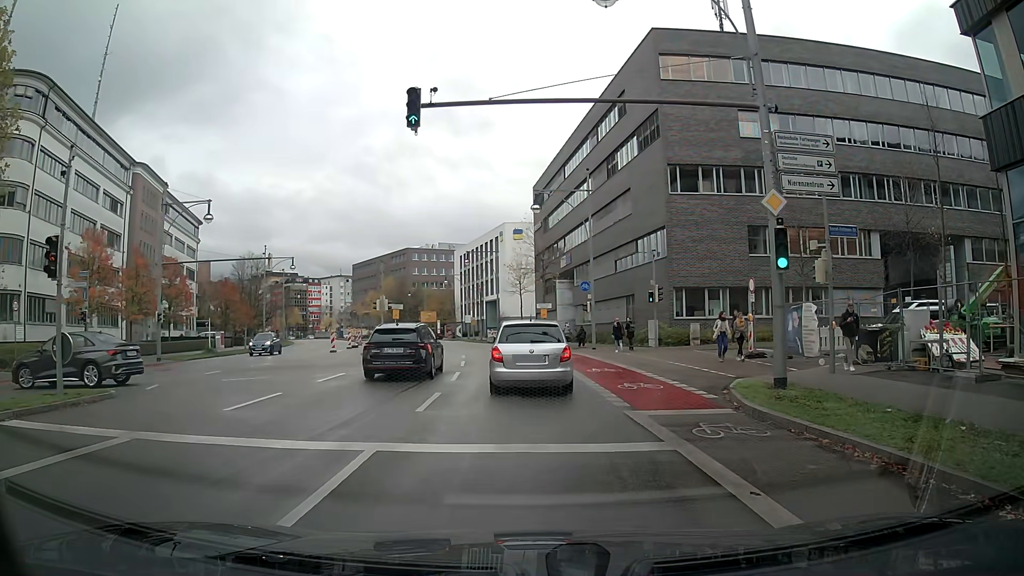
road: primary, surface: asphalt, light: Day
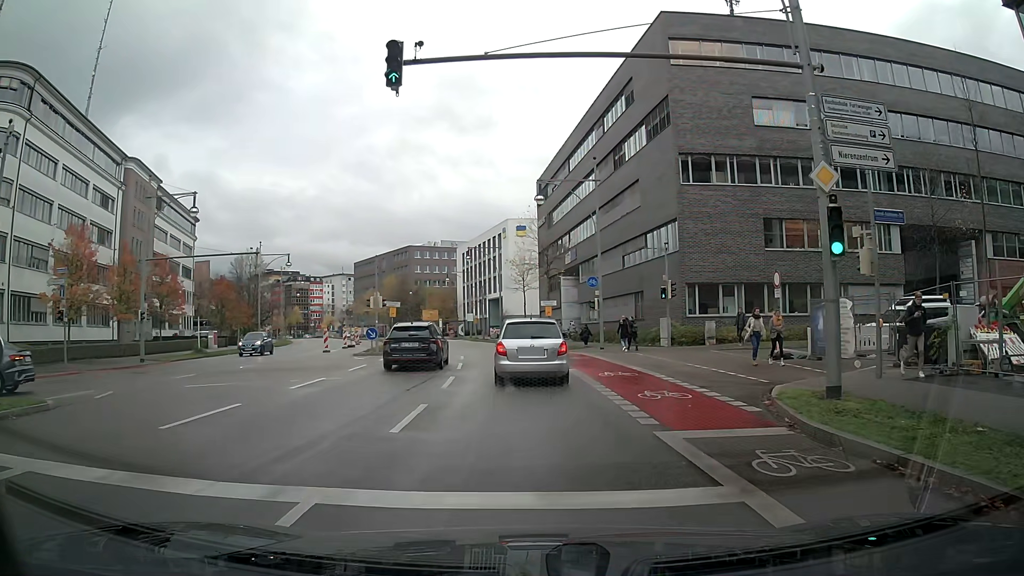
(0.0, +2.4) m; -1°
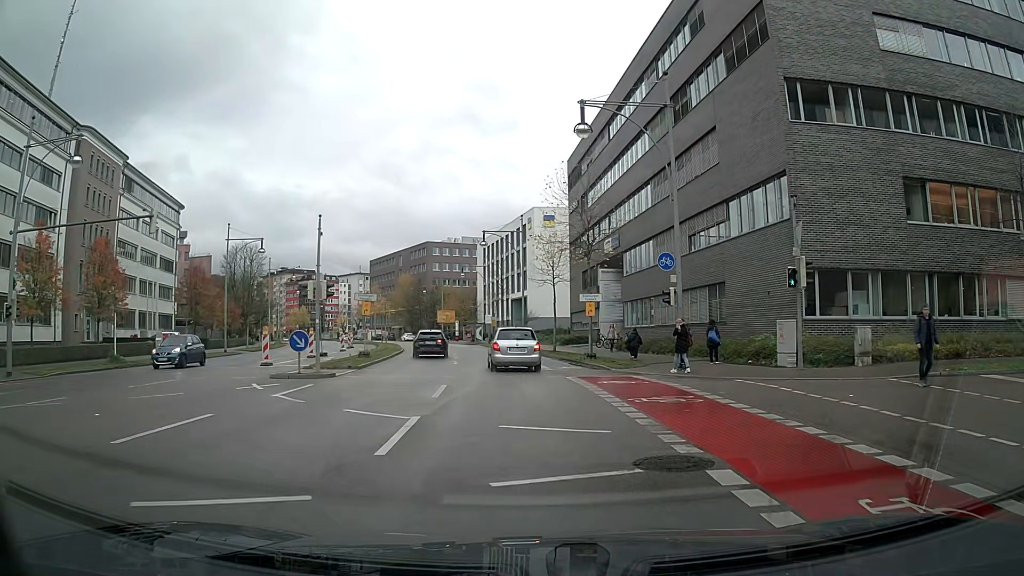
(-0.2, +13.6) m; -2°
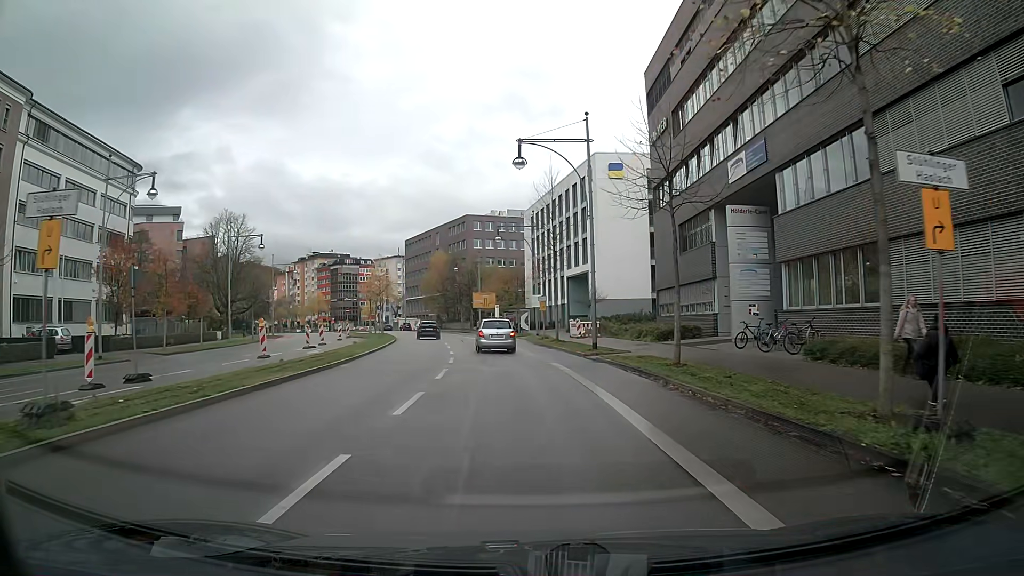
(-1.0, +23.9) m; -5°
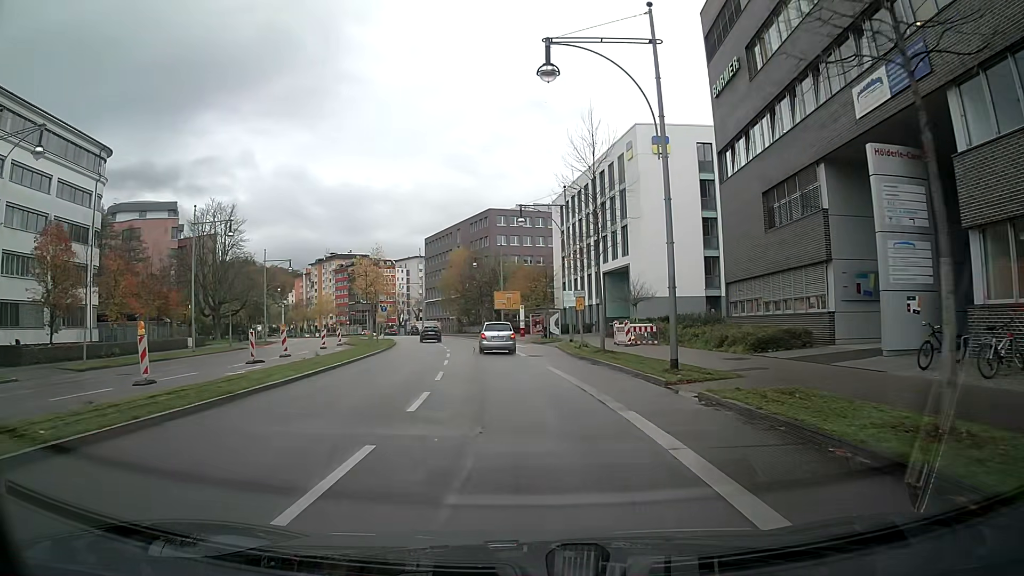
(-0.2, +11.4) m; -2°
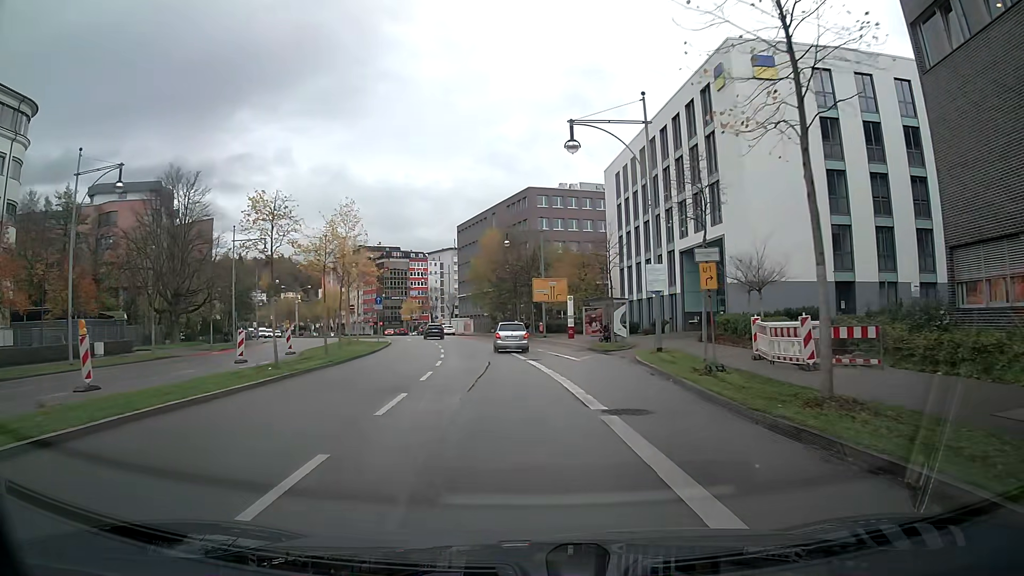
(-0.3, +18.6) m; -3°
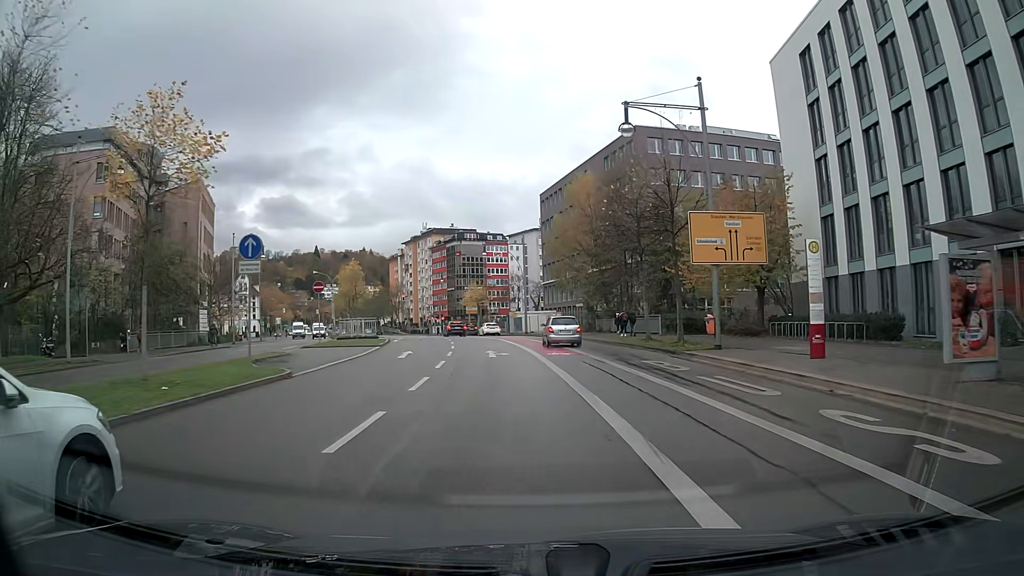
(-2.6, +32.6) m; -9°
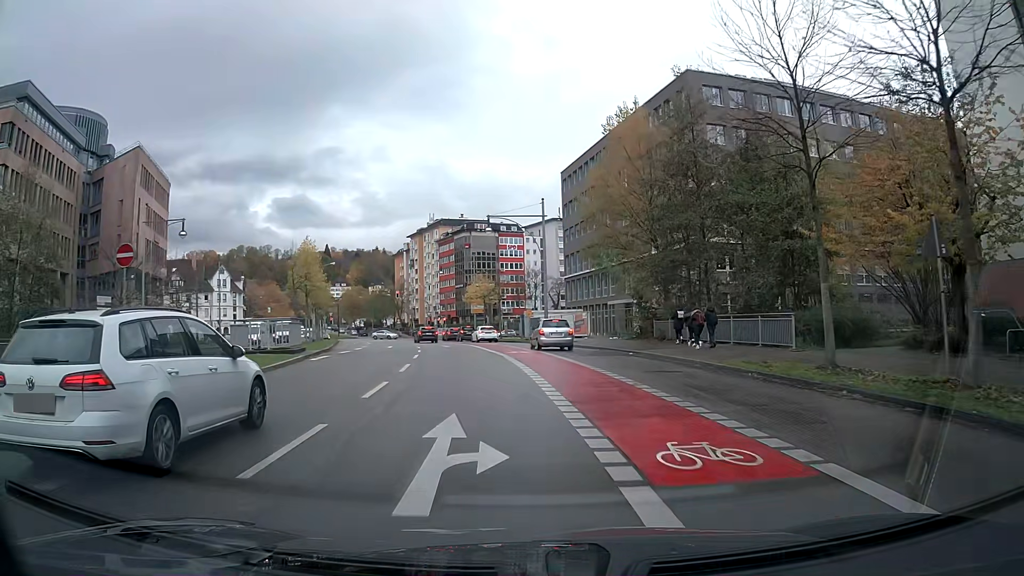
(-0.3, +18.9) m; 0°
